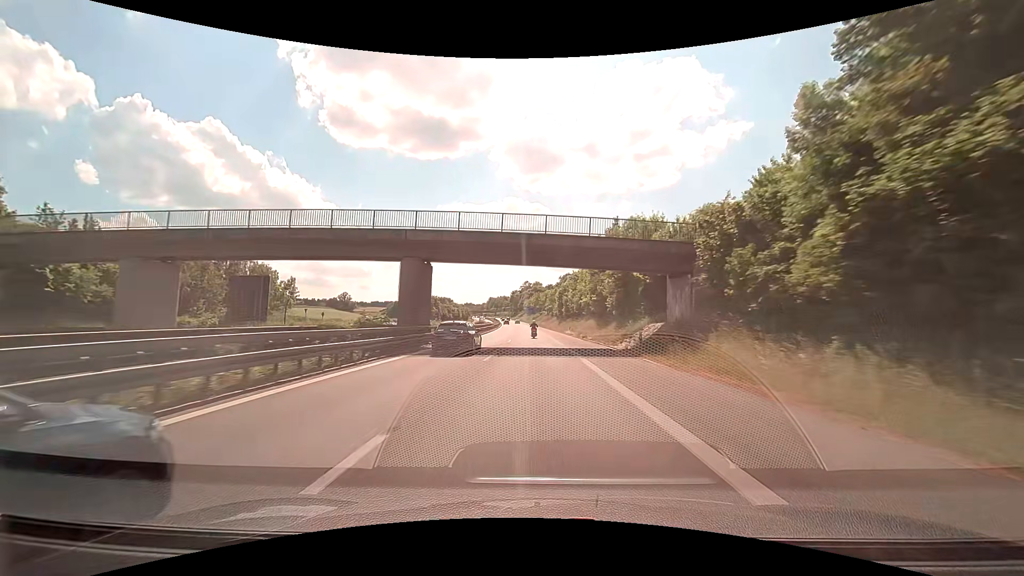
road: motorway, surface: asphalt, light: Day
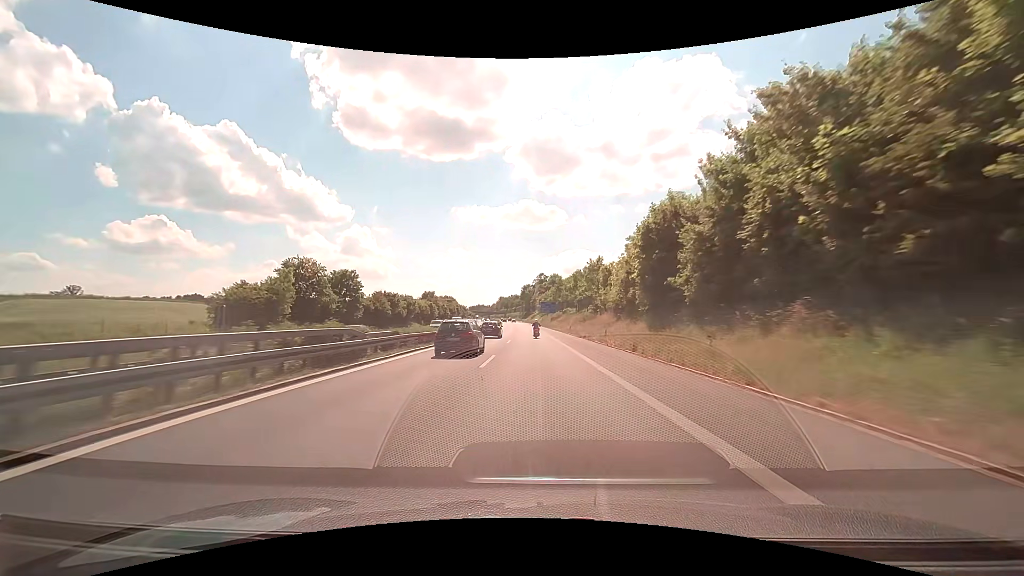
(-1.3, +74.9) m; -2°
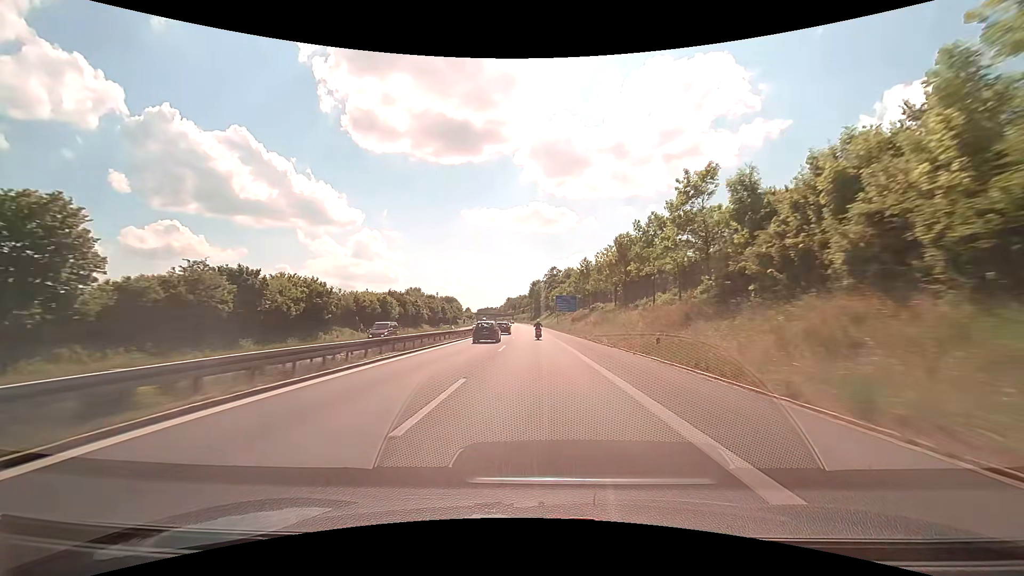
(-0.4, +44.8) m; -1°
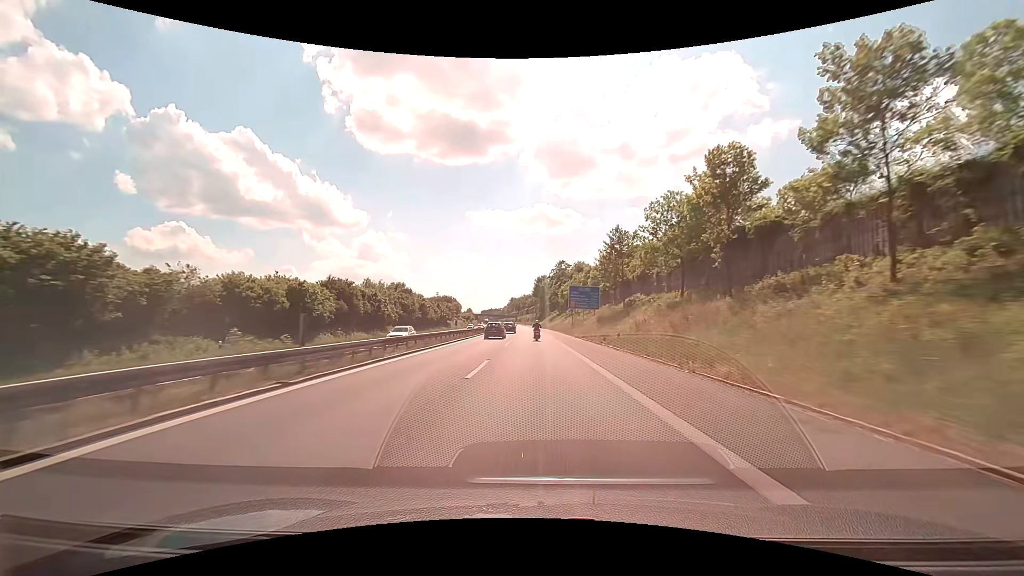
(-0.2, +29.6) m; -1°
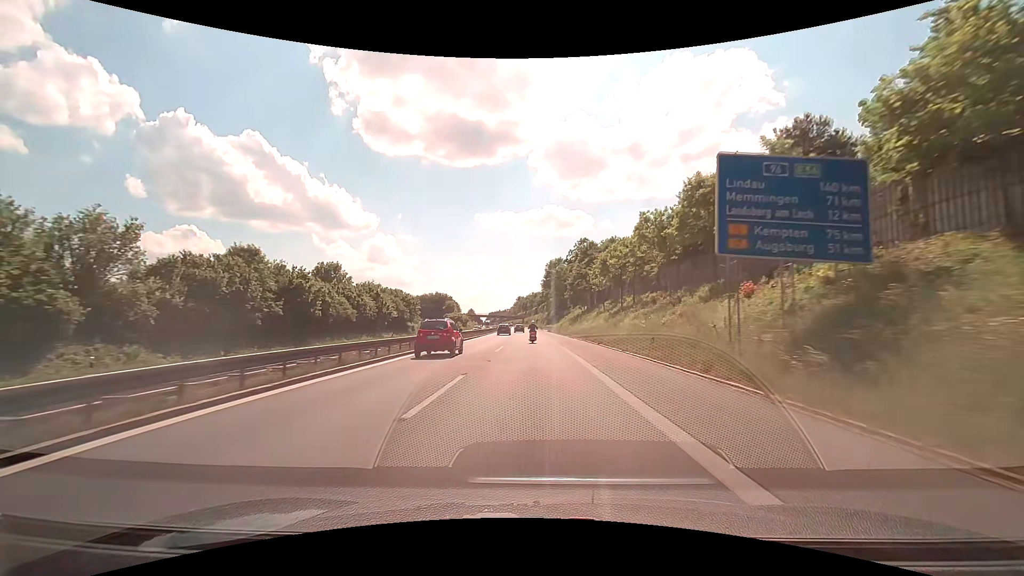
(-0.5, +58.8) m; -1°
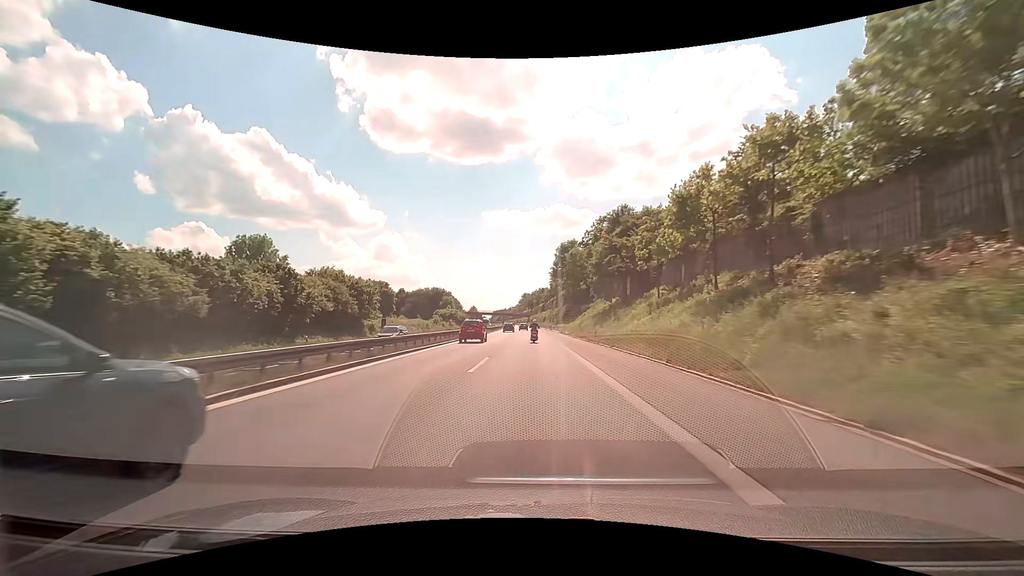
(-0.3, +29.2) m; -1°
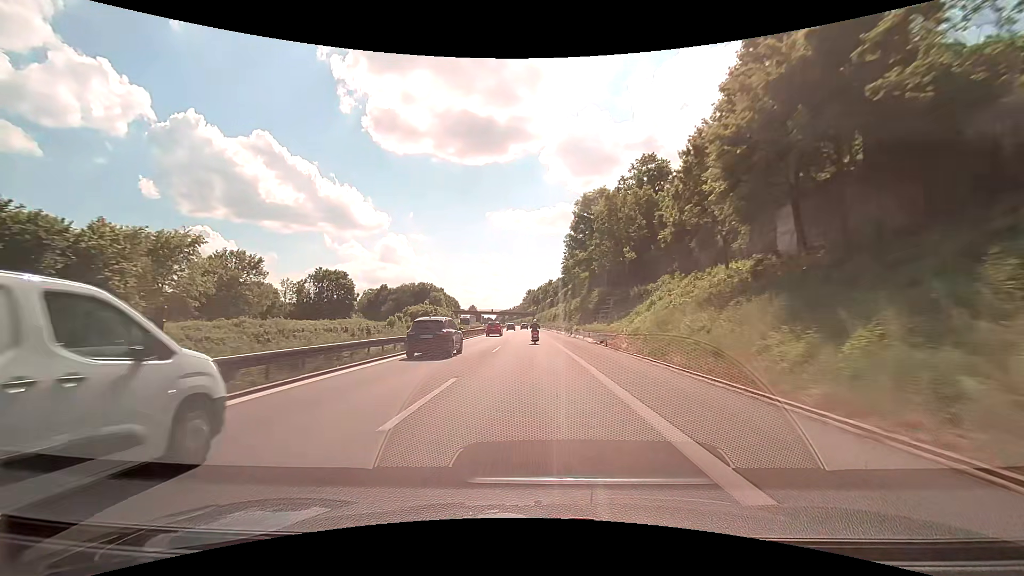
(-0.1, +43.6) m; -1°
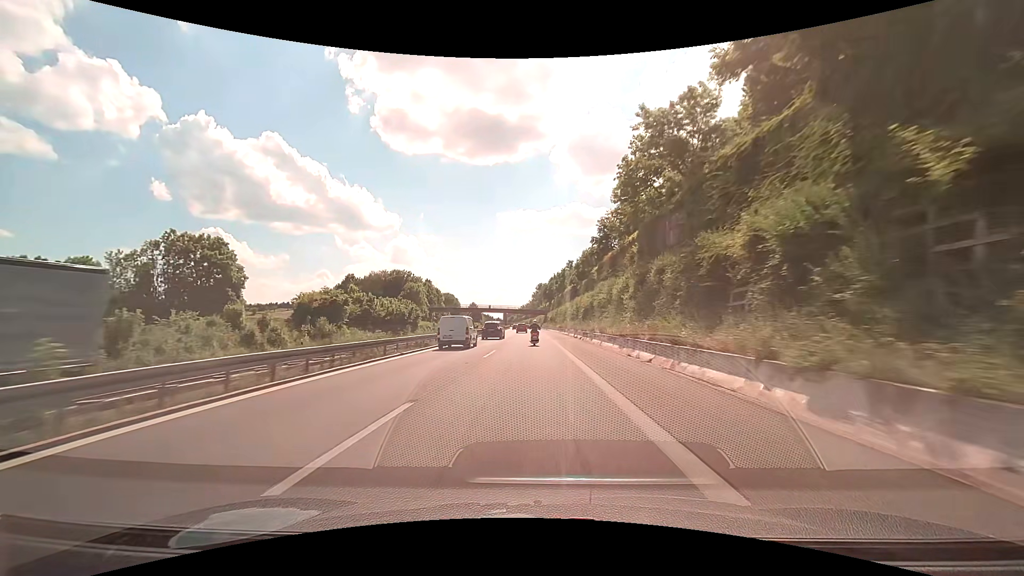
(-0.4, +57.6) m; -1°
(0, +10) (0, +20) (0, +30) (0, +40) (0, +50) (-1, +60) (-1, +70) (-1, +80) (-1, +90) (-1, +100) m
